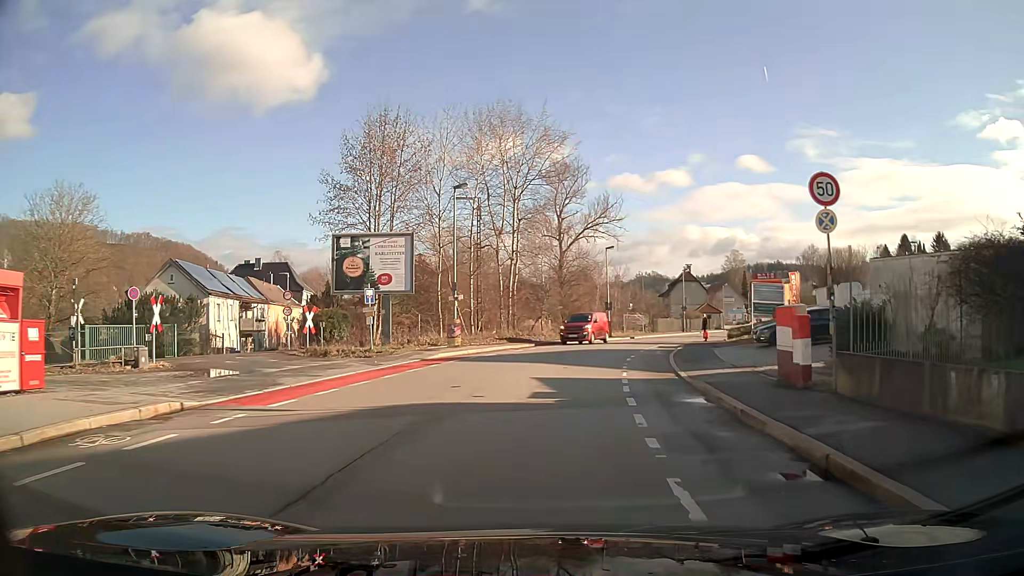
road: primary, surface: asphalt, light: Day
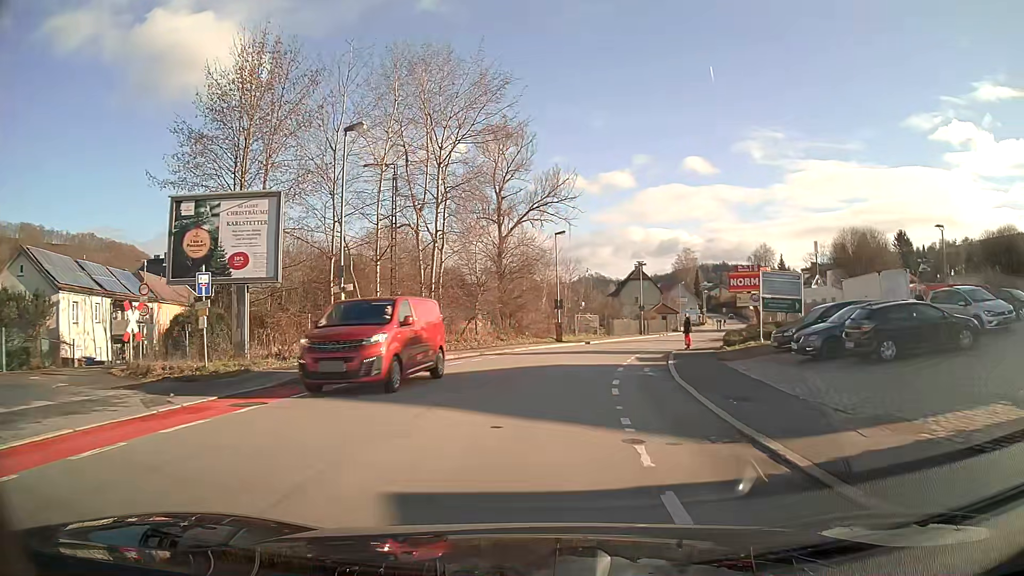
(+0.5, +10.8) m; +5°
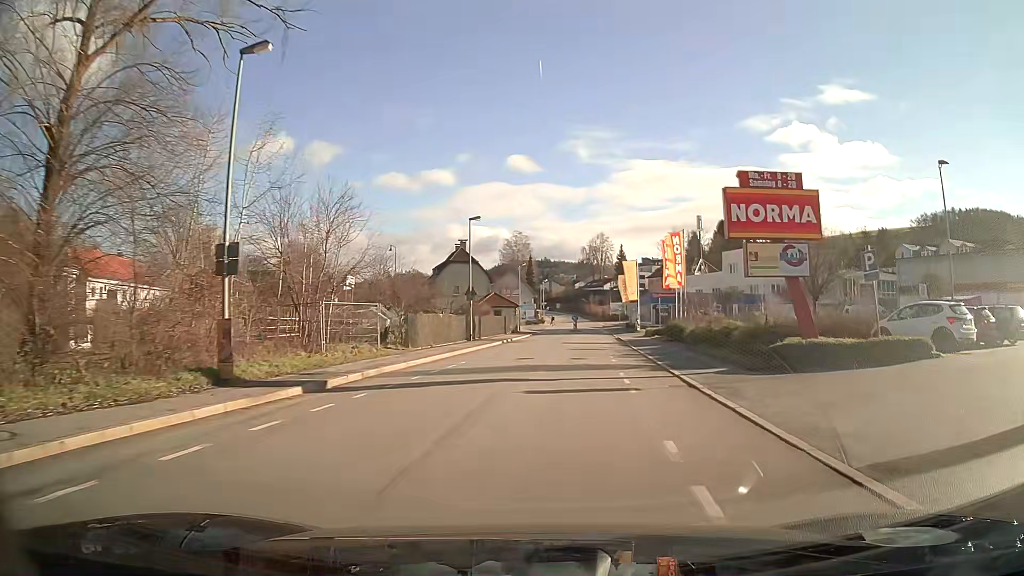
(+4.4, +33.6) m; +16°
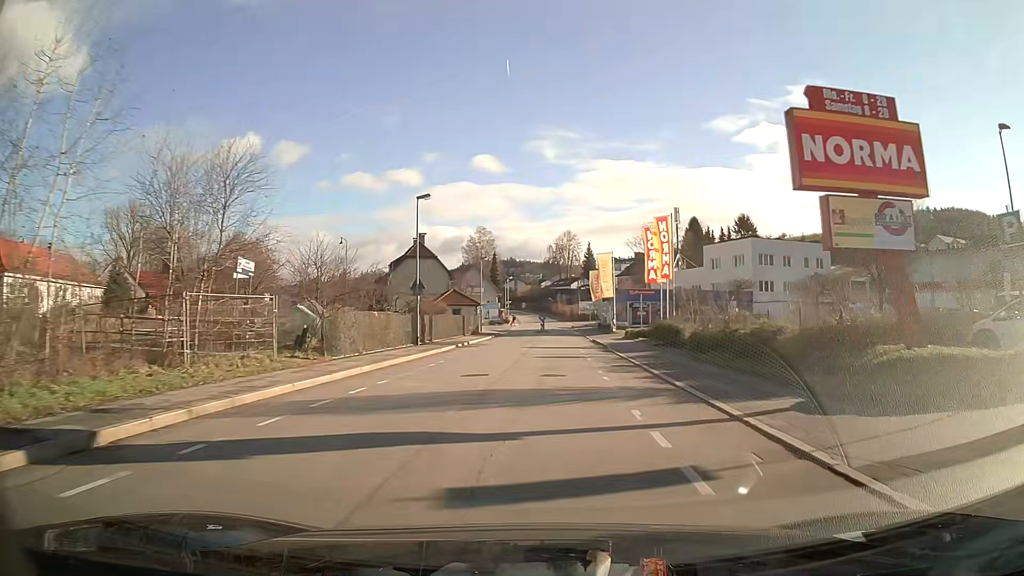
(+0.1, +7.8) m; +2°
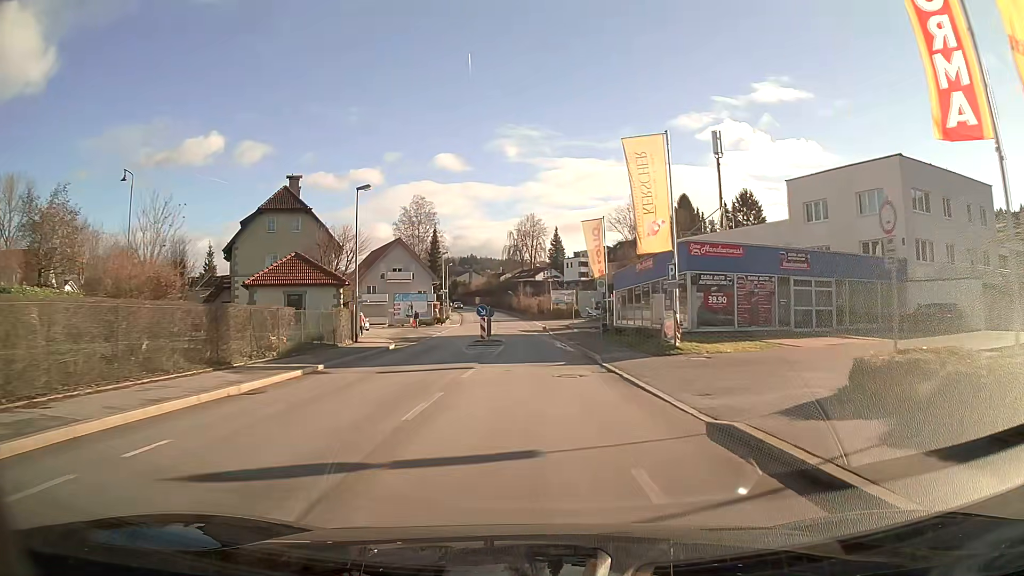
(+1.2, +40.0) m; +3°
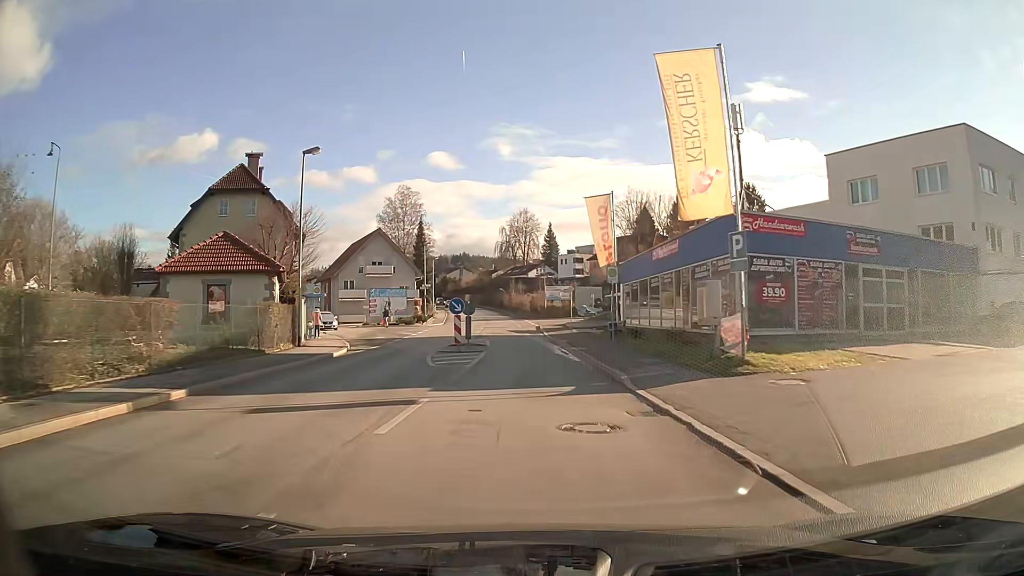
(0.0, +7.8) m; 0°
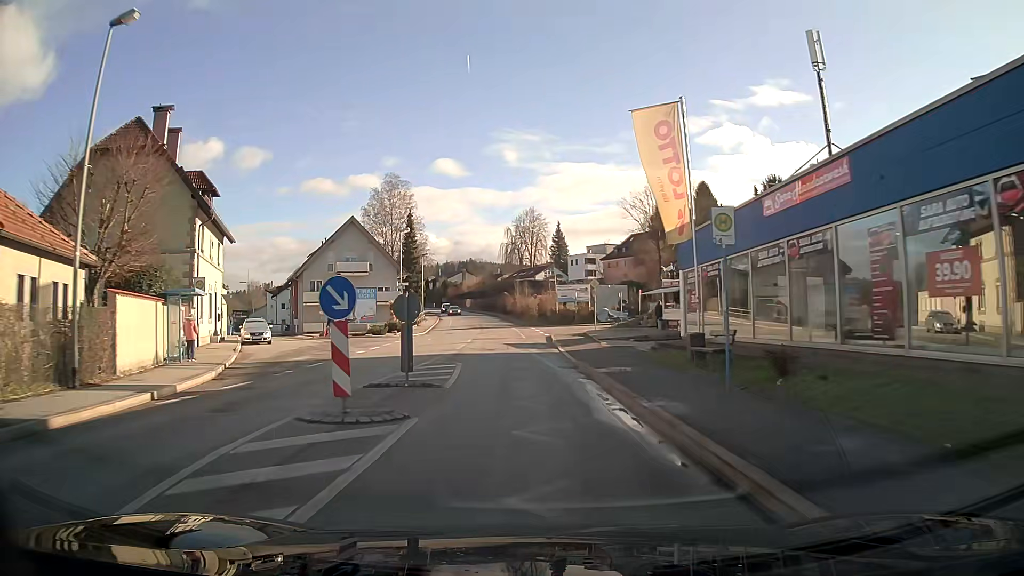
(-0.1, +15.3) m; -1°
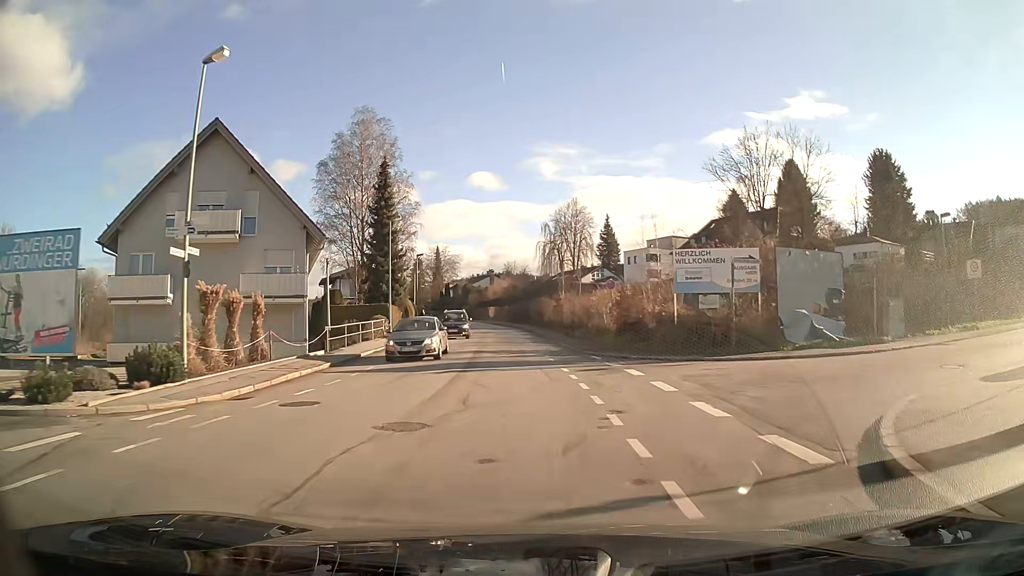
(-1.3, +37.7) m; -3°
(0, +10) (0, +20) (-1, +30) (-1, +40) (-2, +50) (-3, +60) (-4, +70) (-6, +80) (-8, +90) (-10, +99) m
